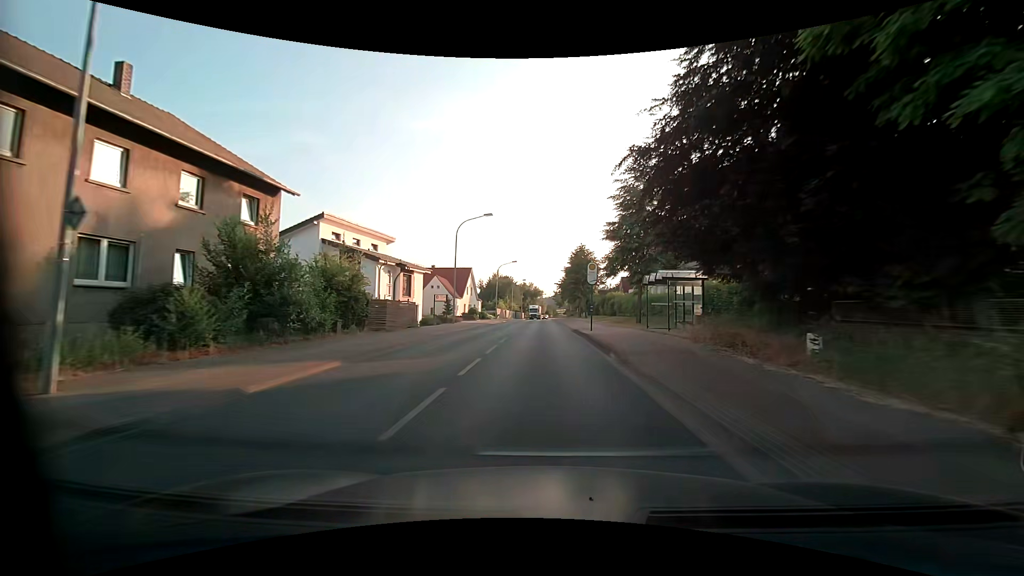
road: secondary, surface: asphalt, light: Day
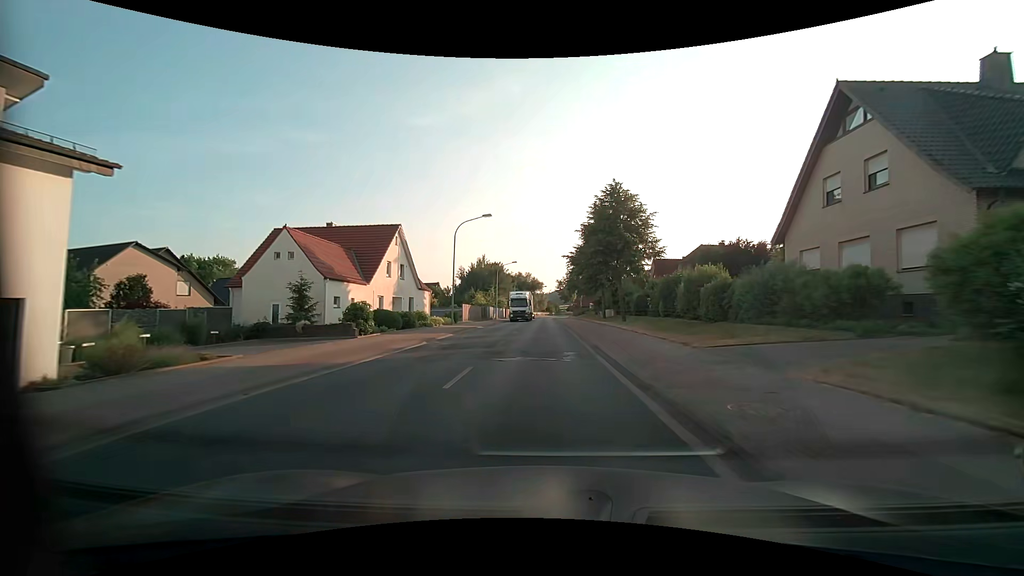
(-0.3, +37.2) m; 0°
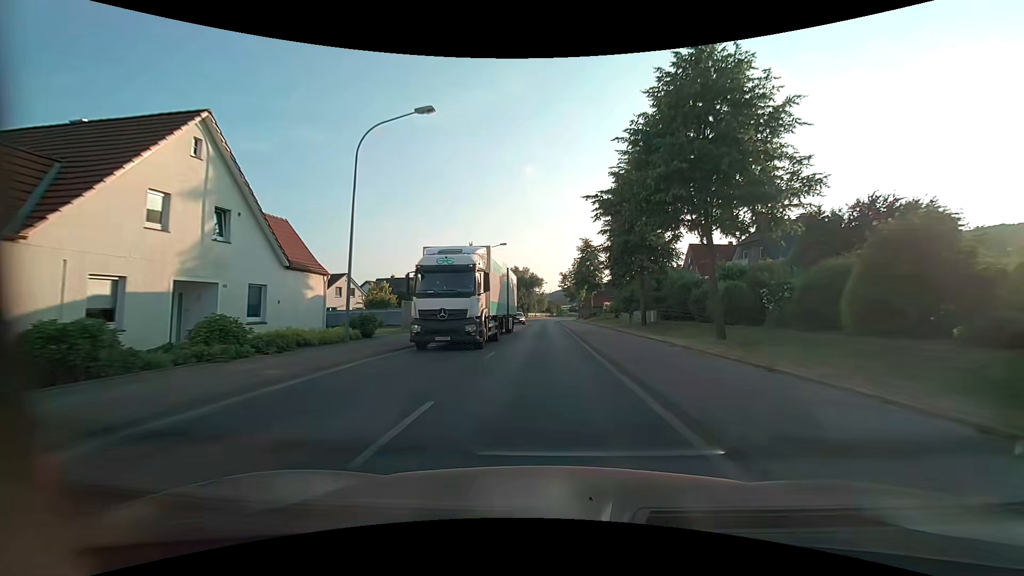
(-0.1, +22.3) m; 0°
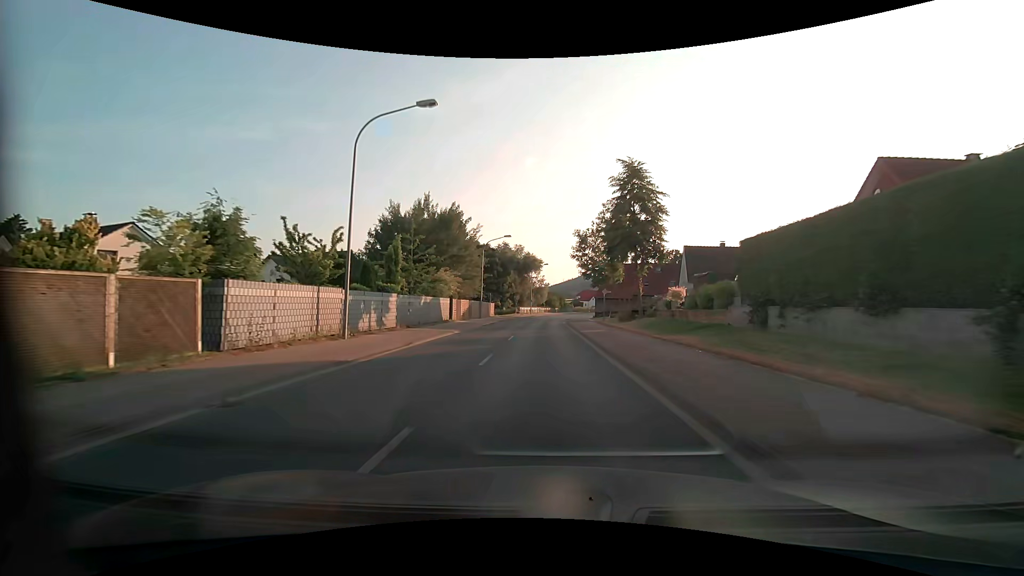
(0.0, +38.0) m; 0°
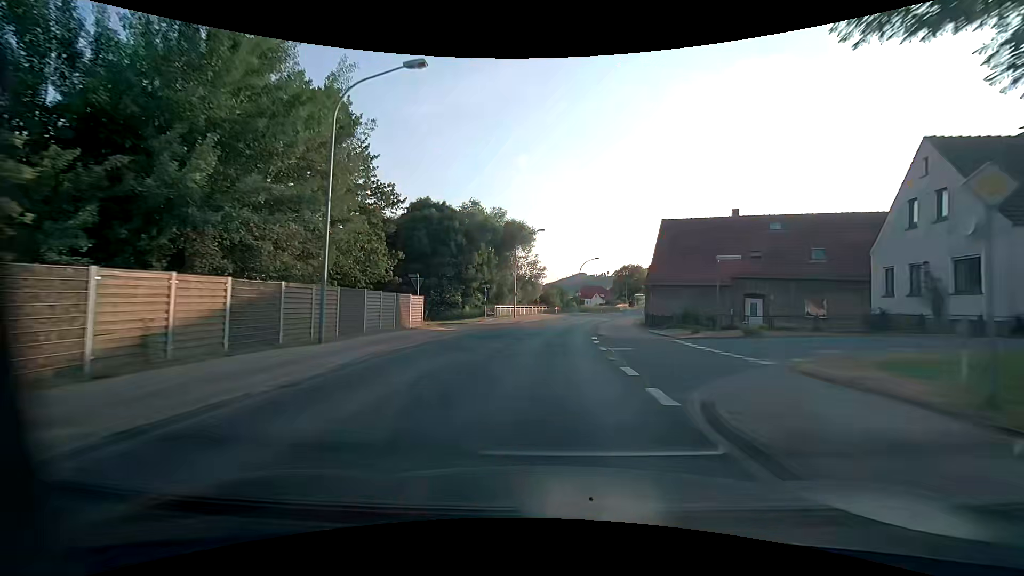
(+0.2, +38.8) m; +2°
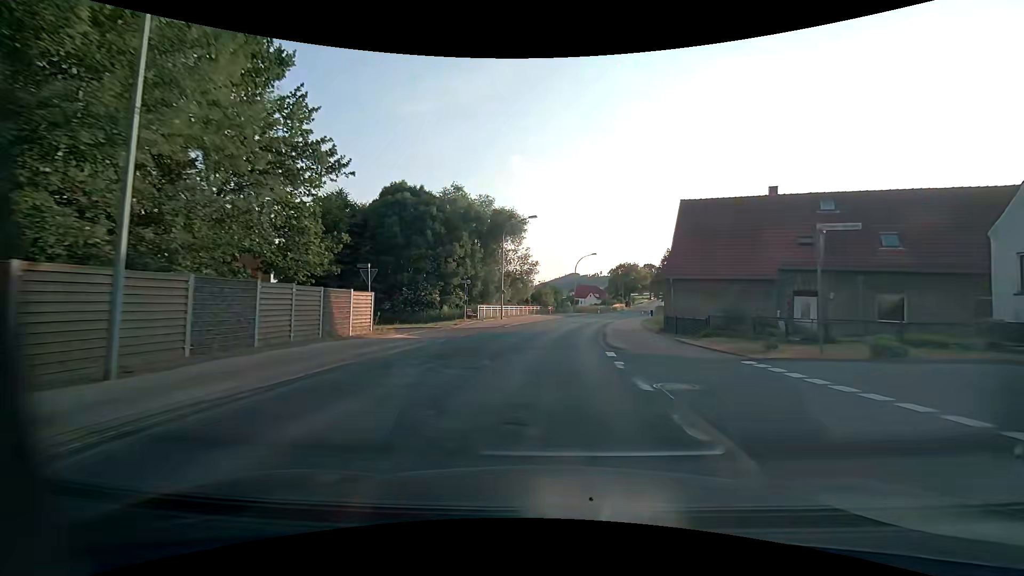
(0.0, +7.6) m; 0°
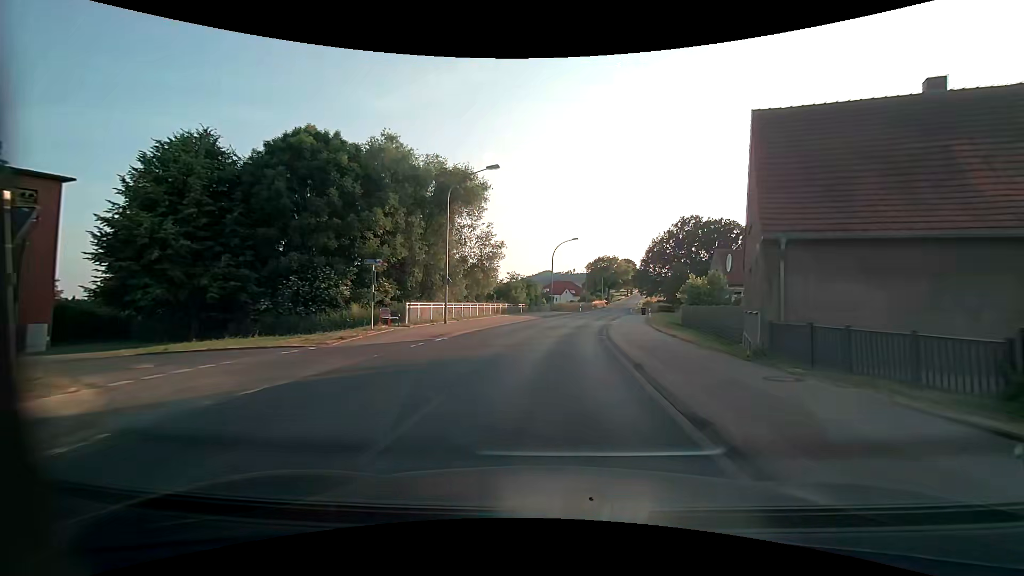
(+0.4, +15.2) m; +3°
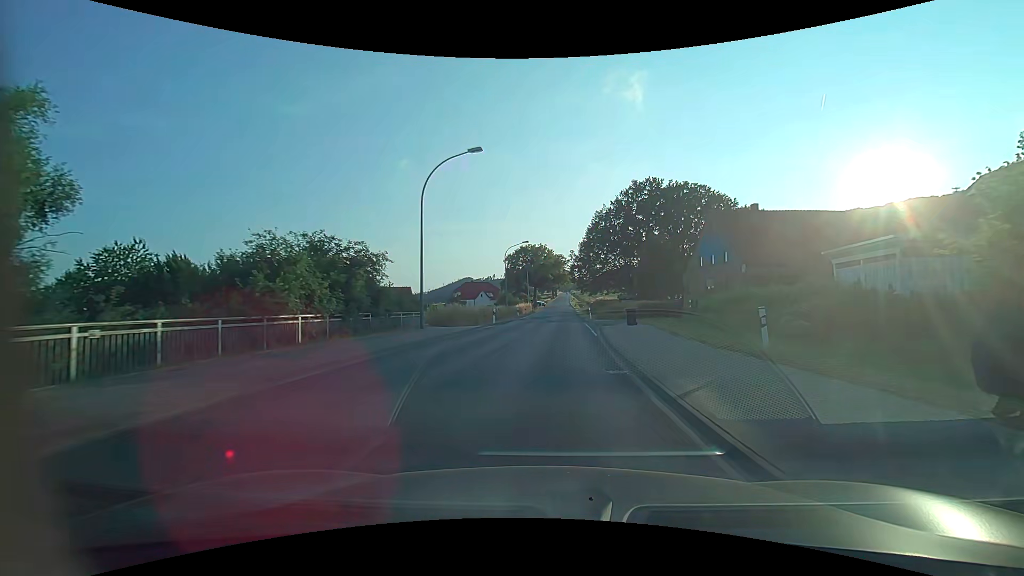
(+2.8, +38.3) m; +8°
(0, +10) (+1, +20) (+2, +30) (+2, +40) (+3, +50) (+3, +60) (+4, +70) (+4, +80) (+5, +90) (+5, +100) m
